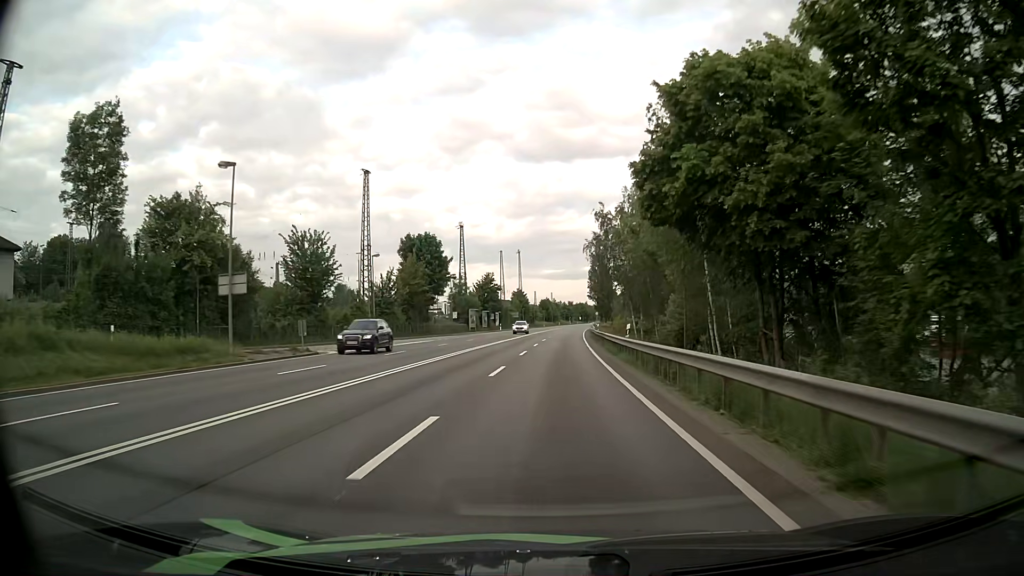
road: primary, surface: asphalt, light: Day
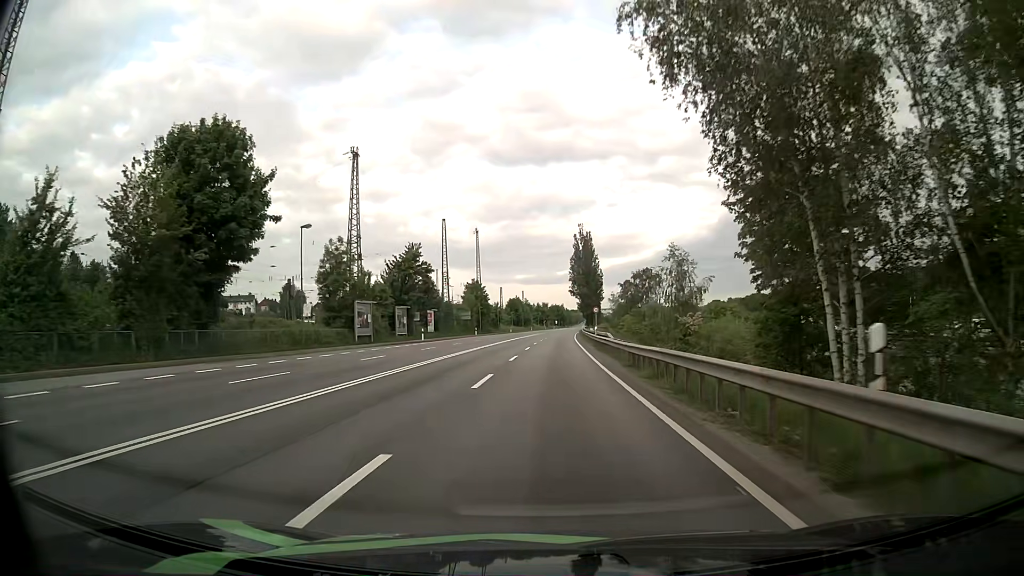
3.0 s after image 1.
(+1.1, +50.9) m; +2°
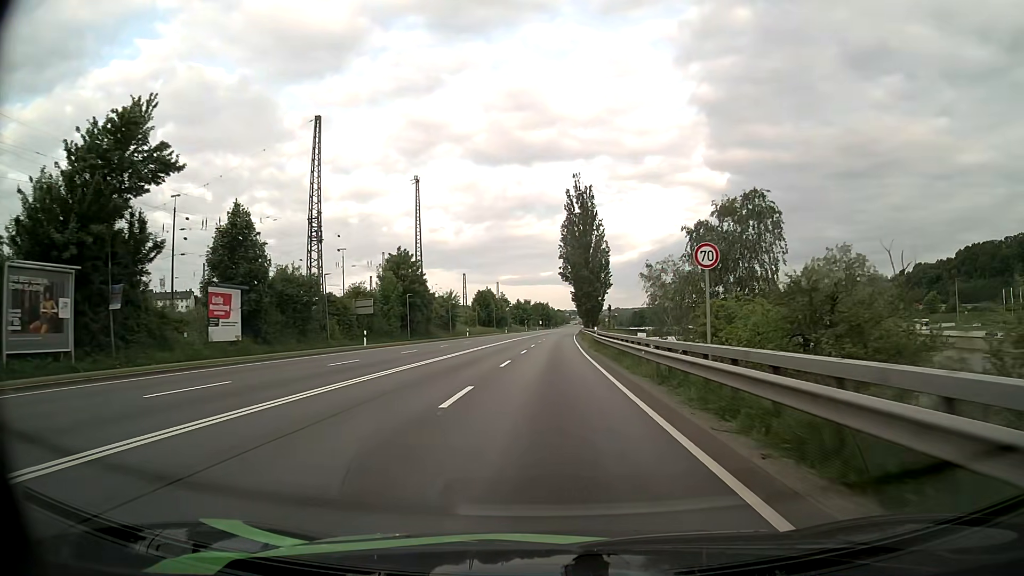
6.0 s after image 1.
(+0.6, +52.0) m; +1°
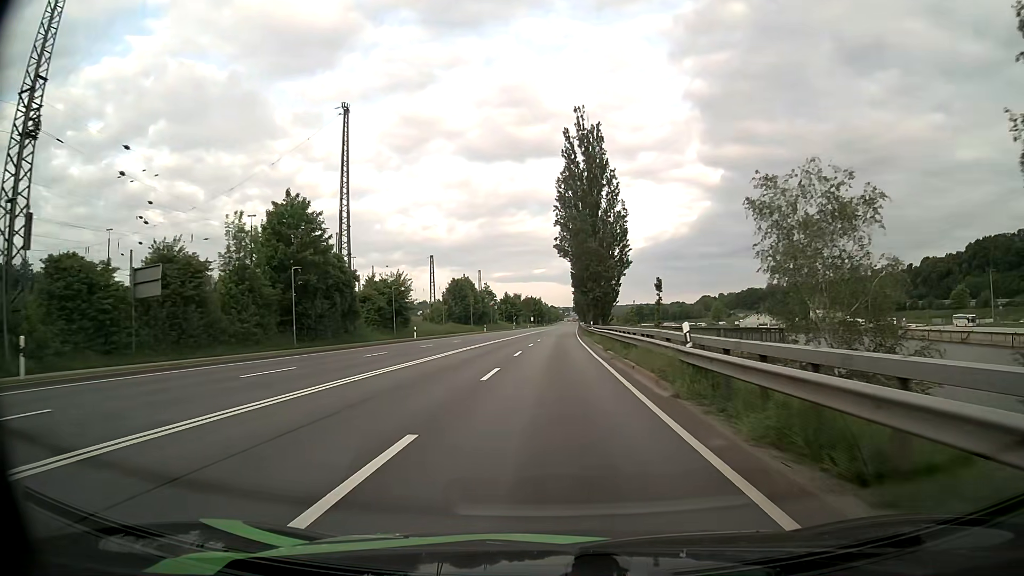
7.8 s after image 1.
(+0.2, +31.3) m; +1°
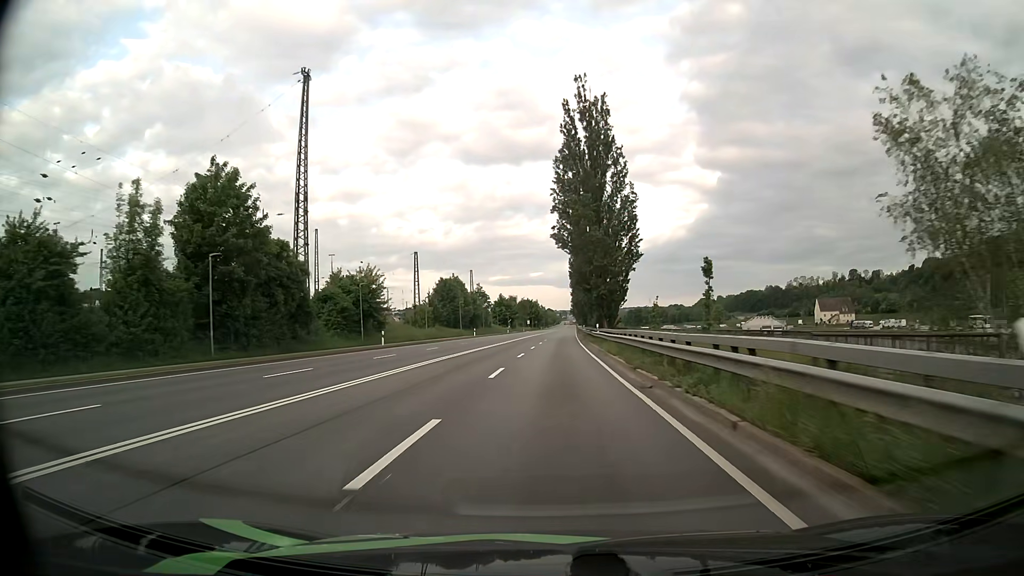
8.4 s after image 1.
(0.0, +10.4) m; 0°
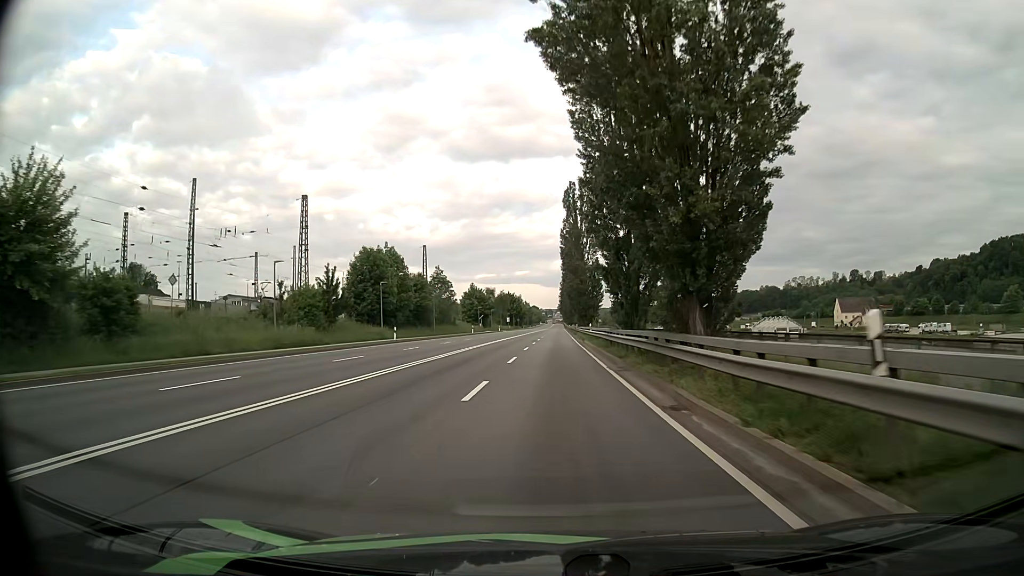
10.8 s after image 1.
(+0.4, +41.6) m; +1°
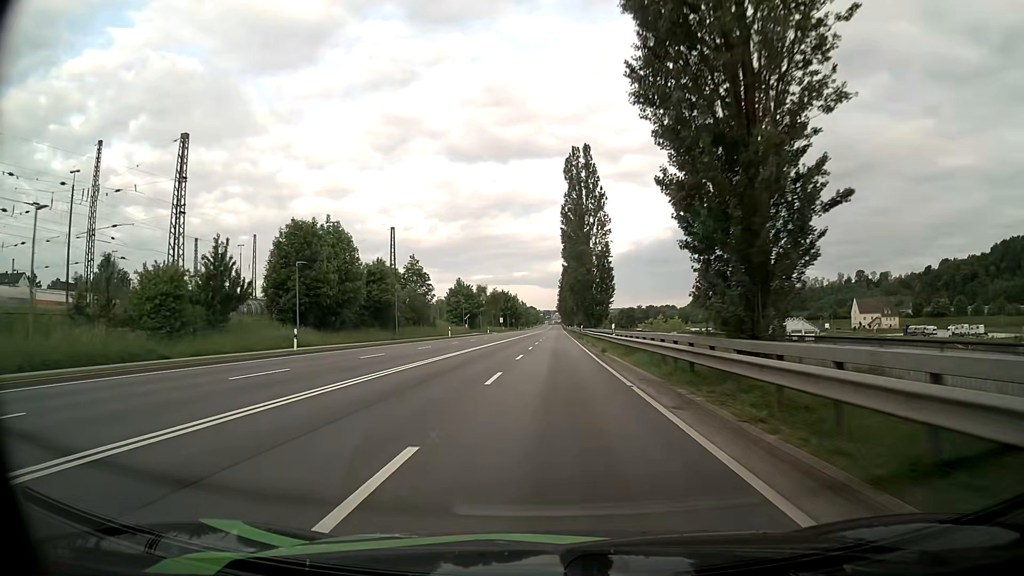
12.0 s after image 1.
(+0.1, +20.8) m; 0°
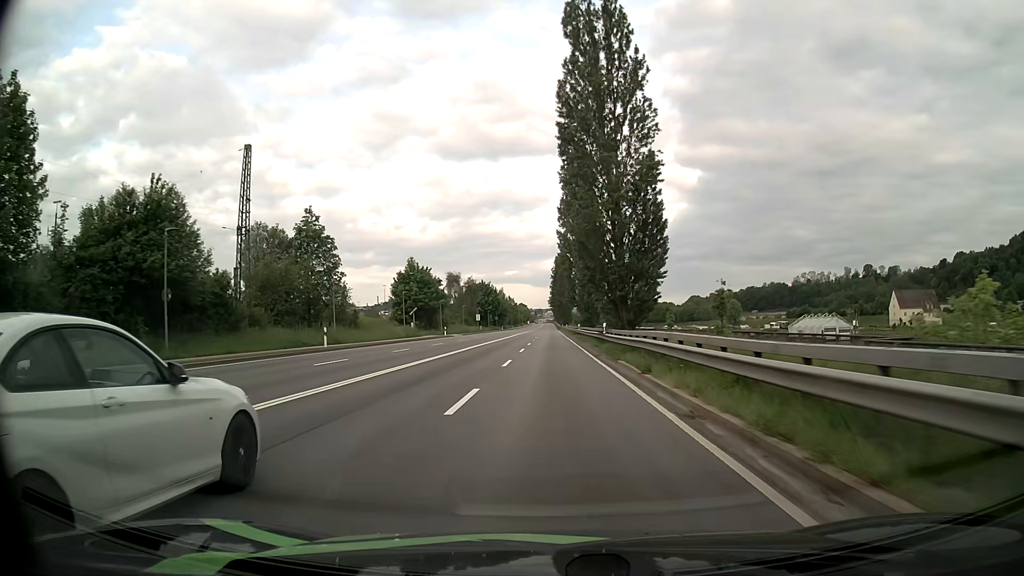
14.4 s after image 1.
(+0.4, +41.5) m; +1°
(0, +10) (0, +20) (0, +30) (0, +40) (0, +50) (0, +60) (0, +70) (0, +80) (0, +90) (0, +100) m
